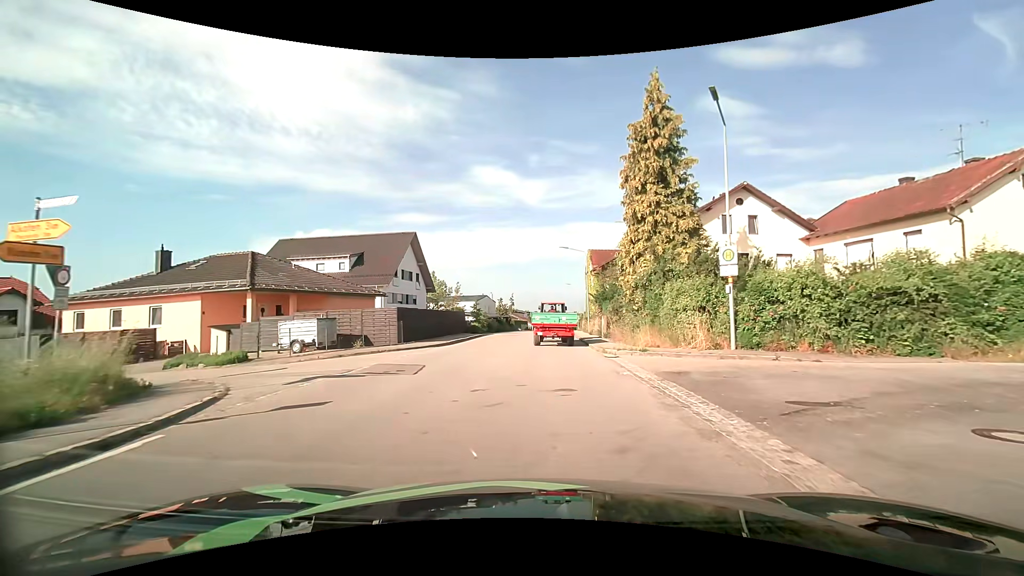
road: tertiary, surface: asphalt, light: Day
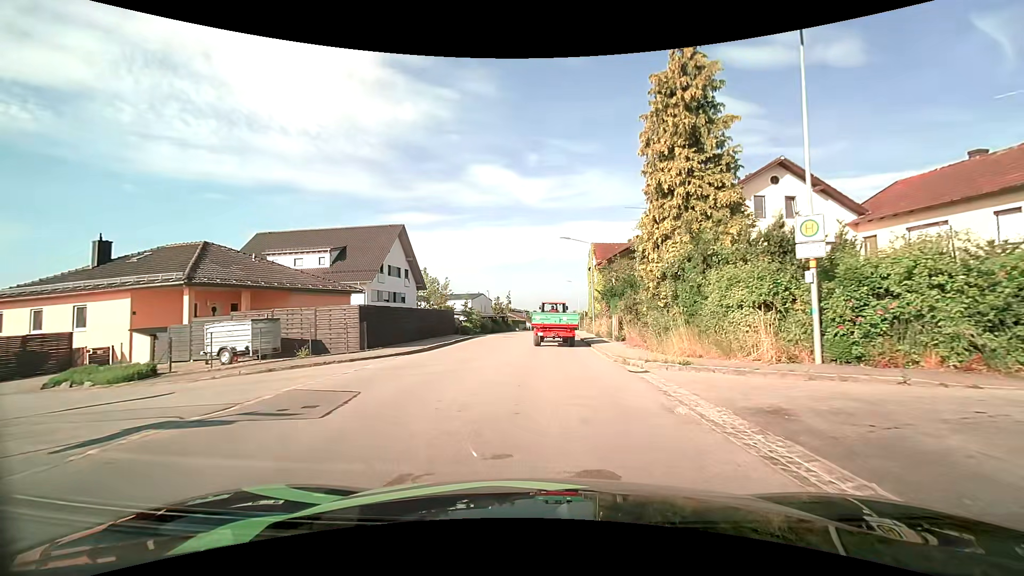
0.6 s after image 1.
(0.0, +4.9) m; 0°
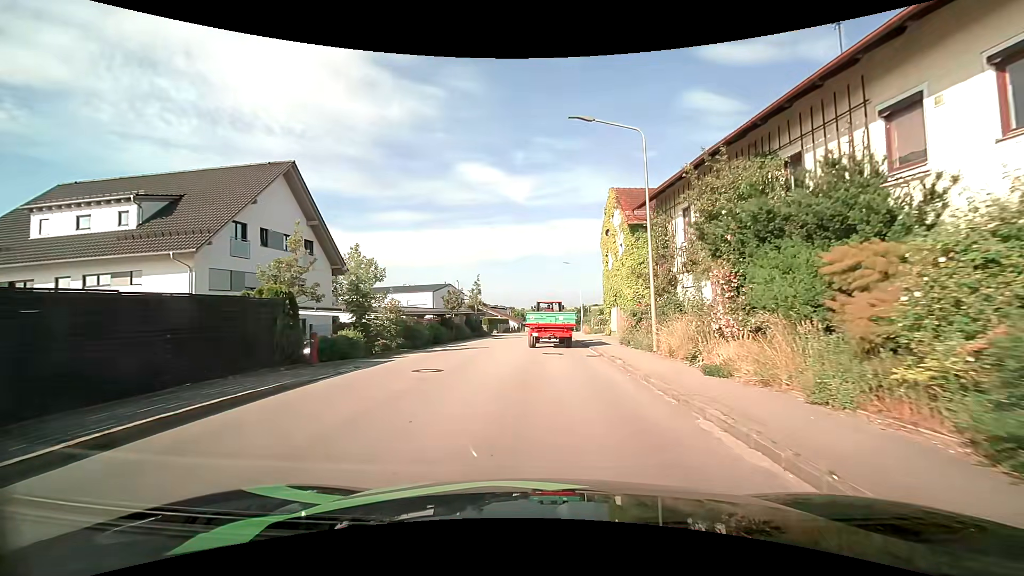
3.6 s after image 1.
(+0.2, +23.2) m; +1°
(0, +10) (0, +20) (0, +30) (0, +40) (+1, +50) (+1, +60) (+2, +70) (+3, +80) (+4, +90) (+5, +100) m
